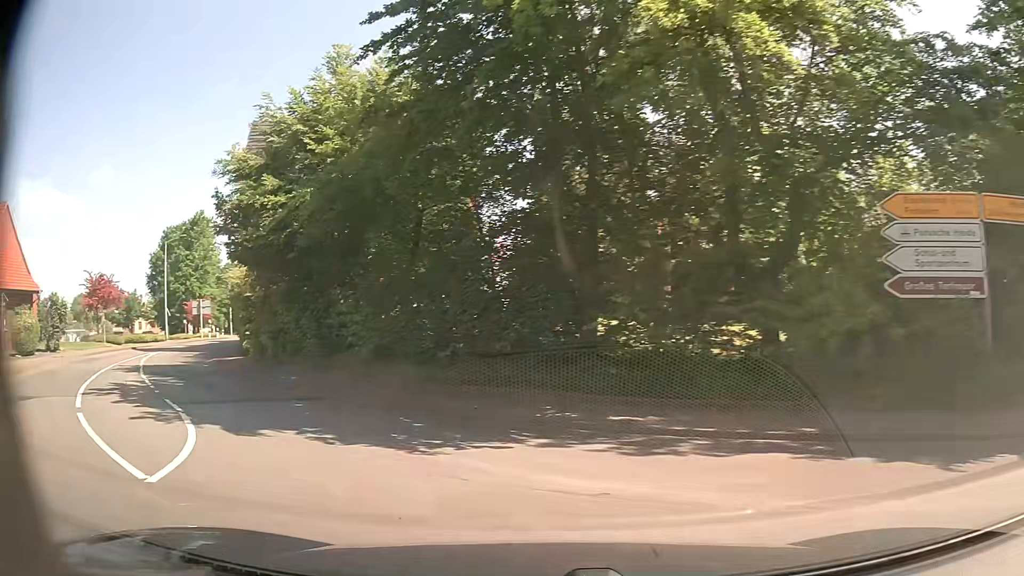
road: secondary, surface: asphalt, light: Day
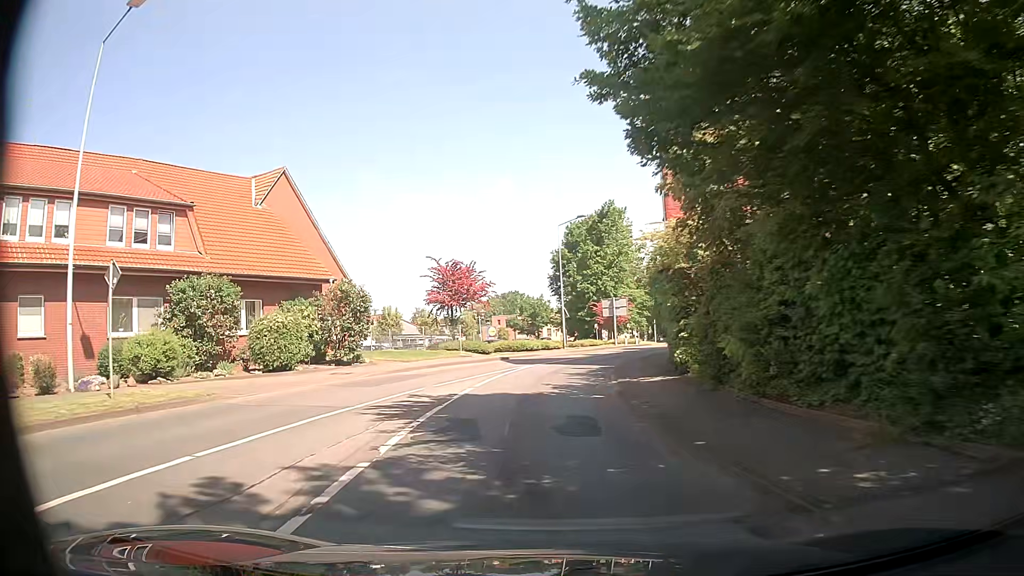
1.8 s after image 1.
(-5.8, +13.9) m; -37°
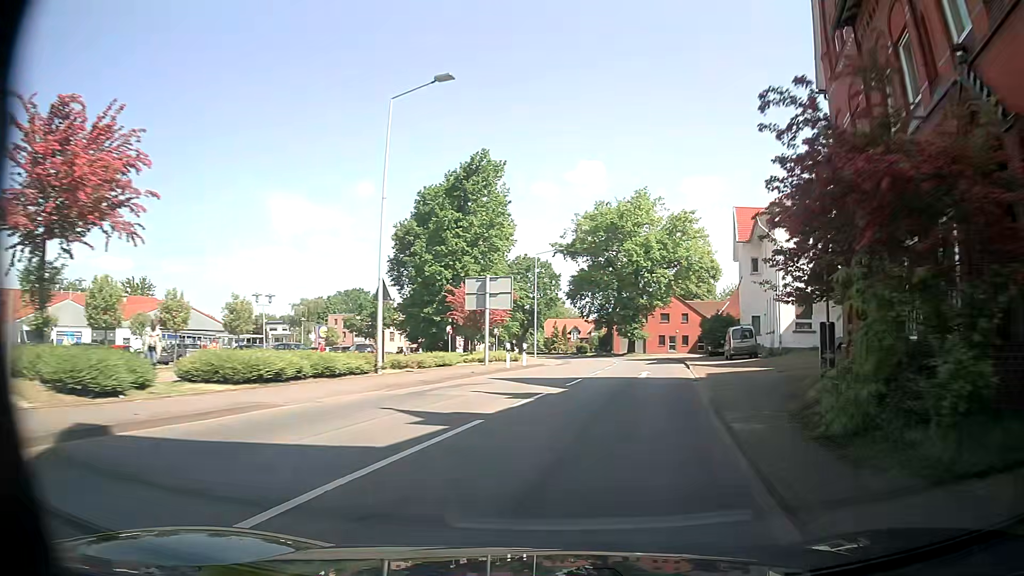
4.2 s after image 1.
(+1.8, +28.3) m; +13°
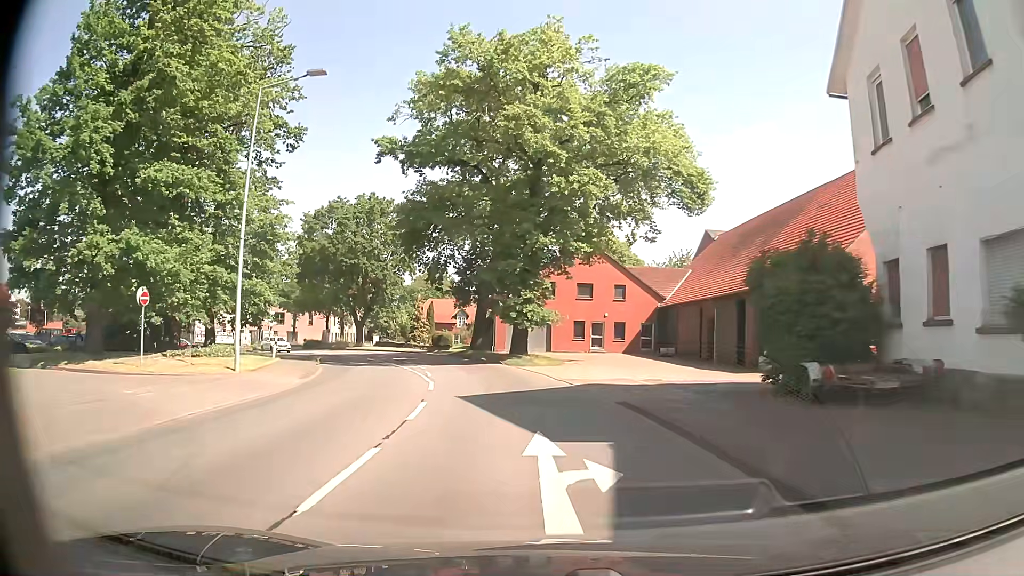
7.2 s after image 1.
(+5.6, +38.0) m; +8°
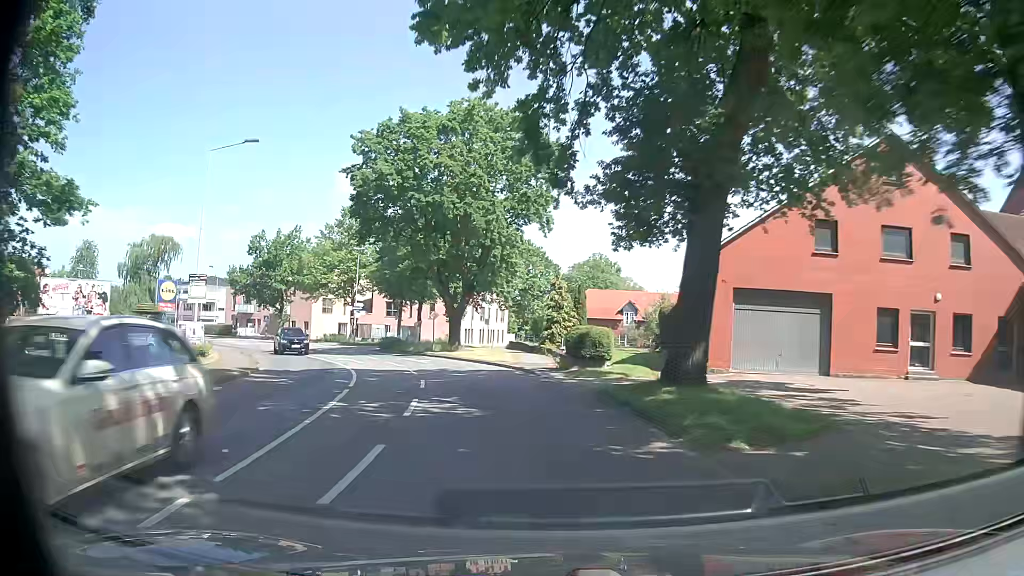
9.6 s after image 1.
(-3.3, +29.4) m; -14°
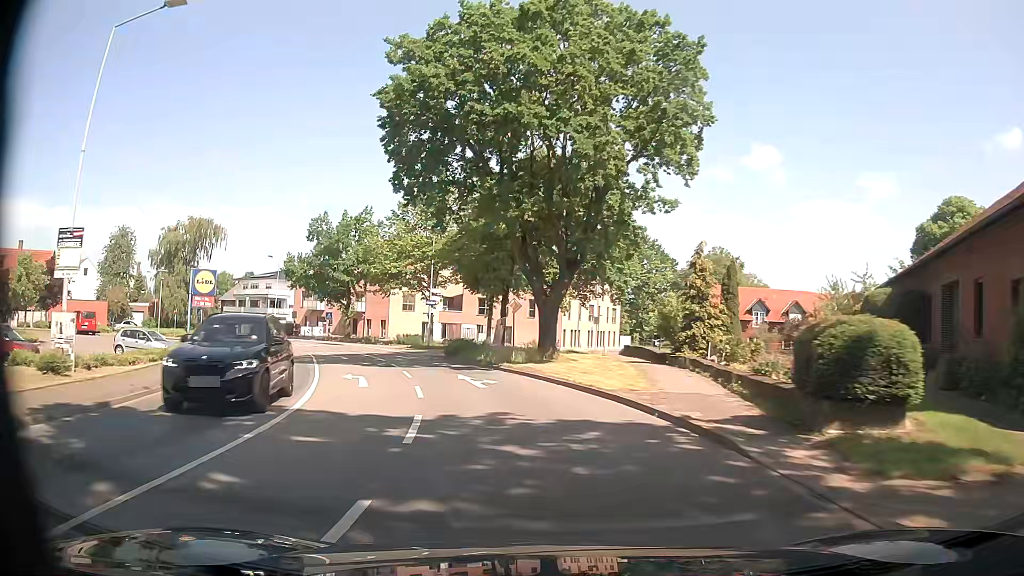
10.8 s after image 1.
(-1.1, +14.7) m; -9°
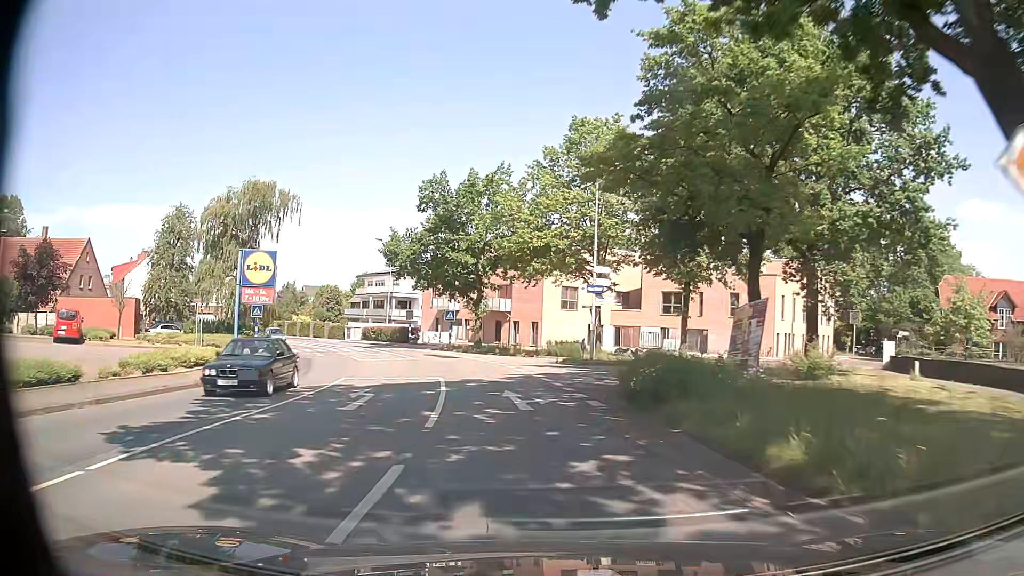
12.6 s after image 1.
(-3.2, +22.2) m; -14°
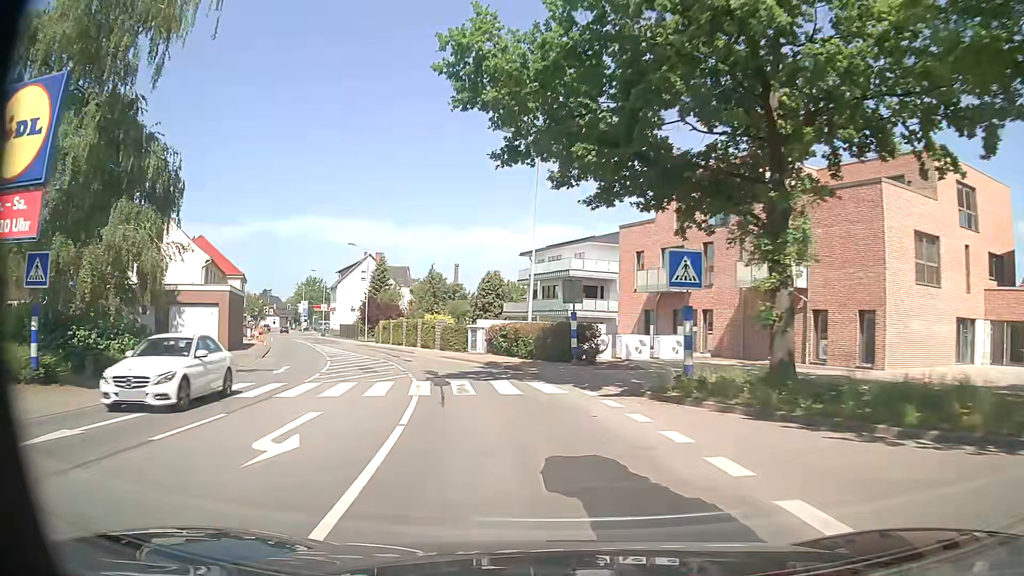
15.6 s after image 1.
(-5.8, +37.2) m; -18°
(-1, +10) (-2, +20) (-5, +29) (-9, +39) (-13, +48) (-18, +57) (-22, +66) (-27, +74) (-31, +83) (-36, +92) m
